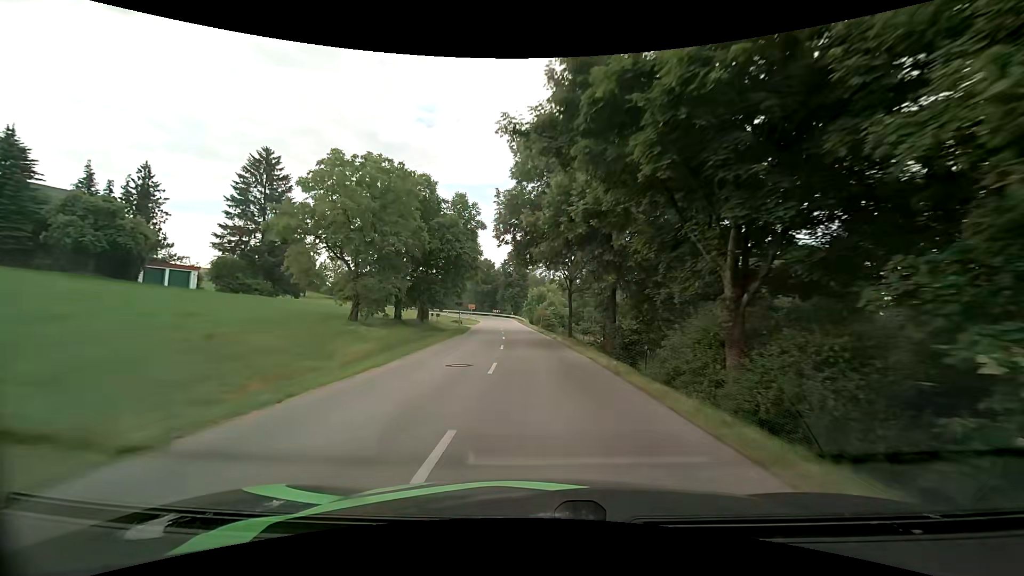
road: tertiary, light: Day
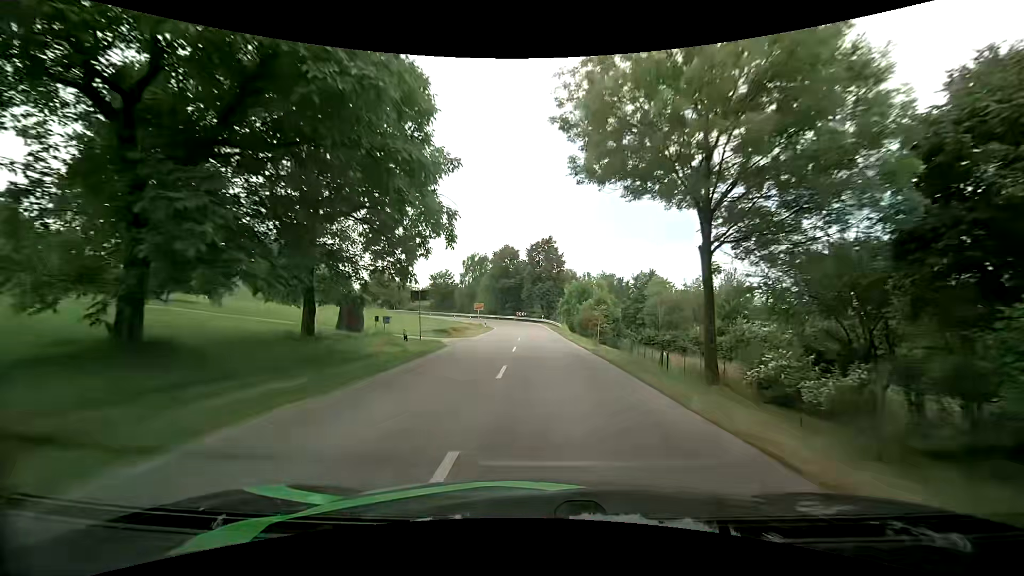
(-0.9, +28.3) m; -4°
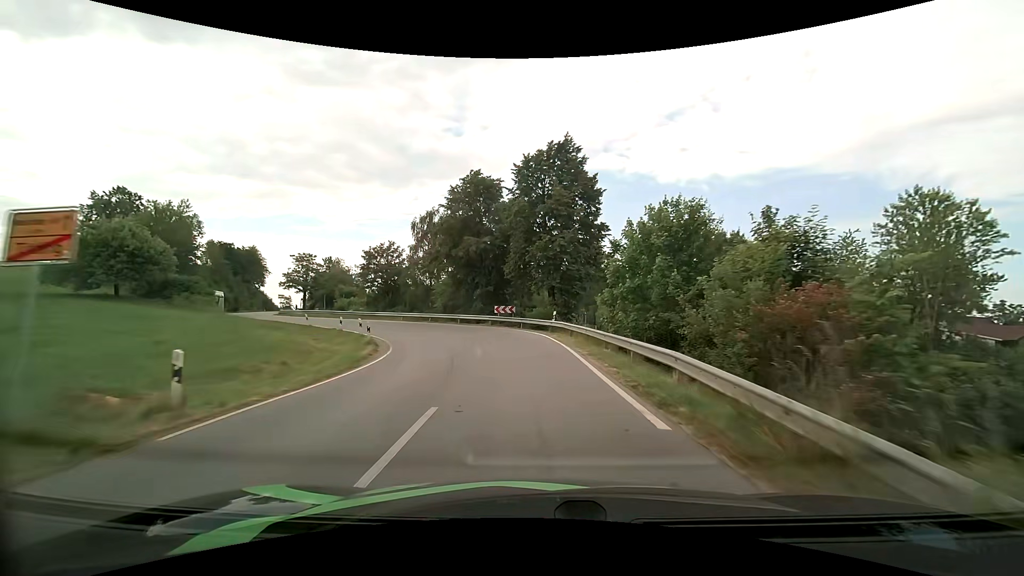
(0.0, +44.7) m; 0°
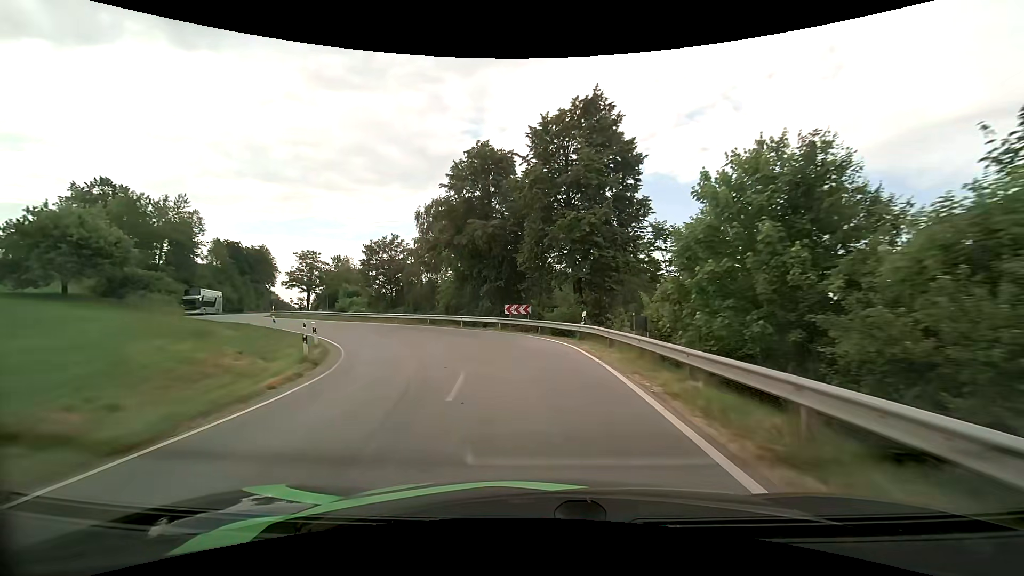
(-0.1, +7.6) m; -2°
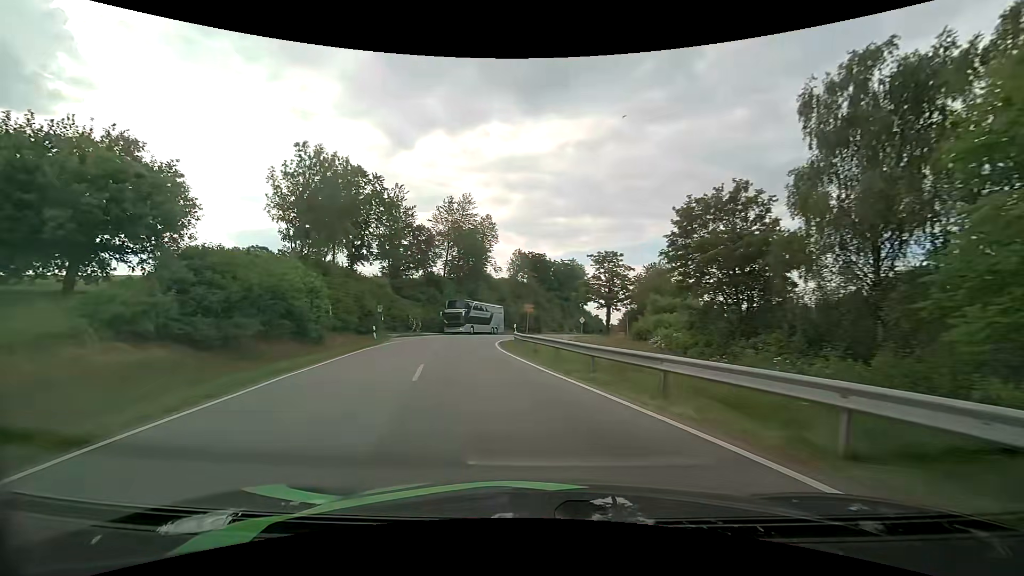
(-8.8, +31.1) m; -36°
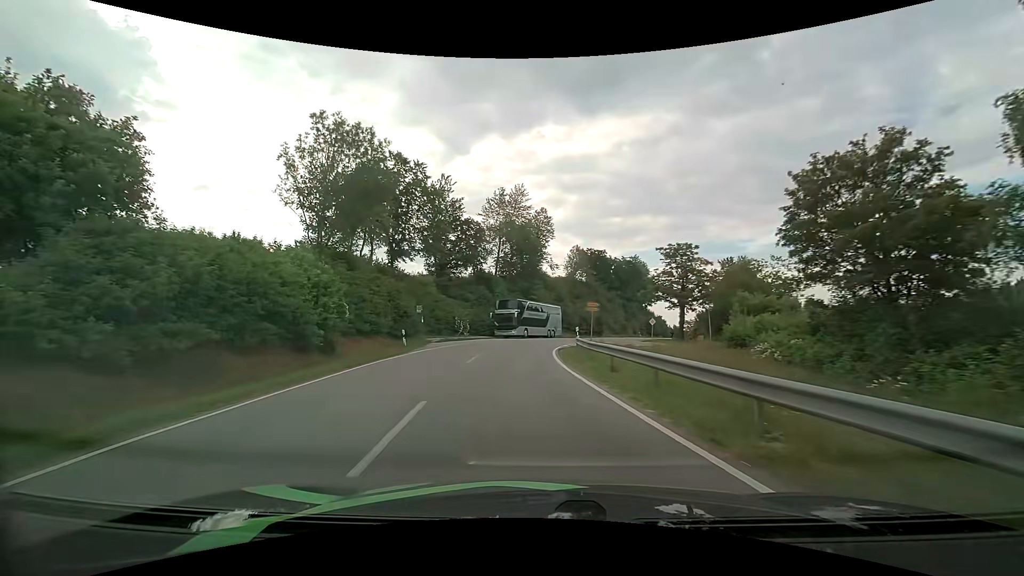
(-0.4, +6.7) m; -7°
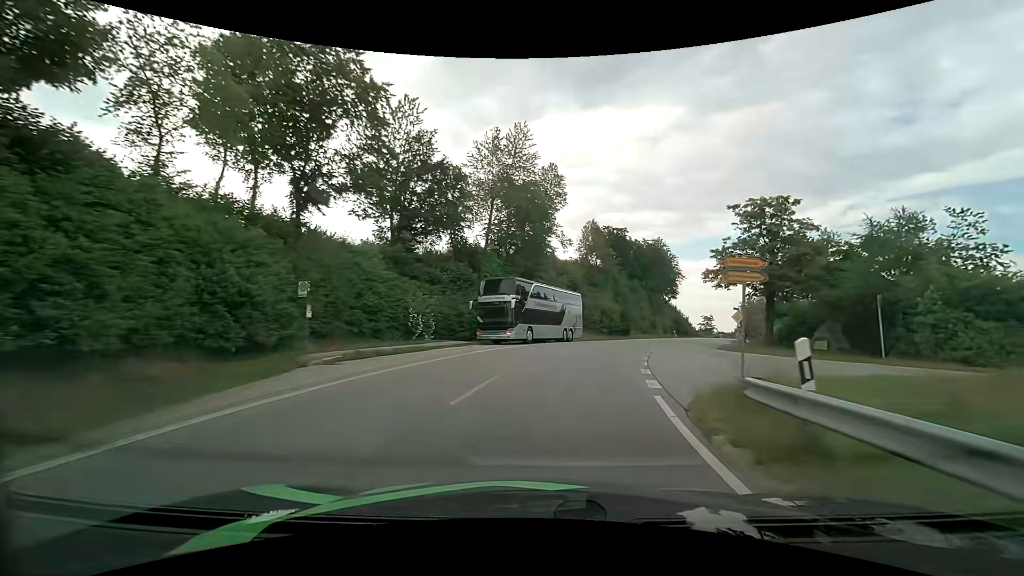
(-0.9, +21.1) m; -1°
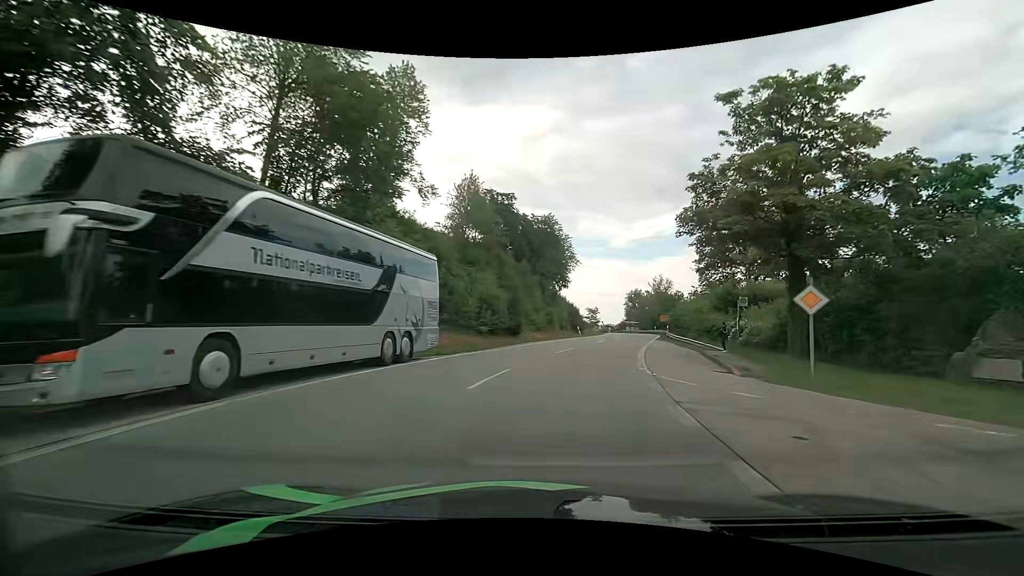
(+2.6, +22.0) m; +13°
(+1, +10) (+2, +20) (+4, +30) (+7, +39) (+9, +49) (+12, +59) (+14, +68) (+16, +78) (+18, +88) (+18, +98) m
